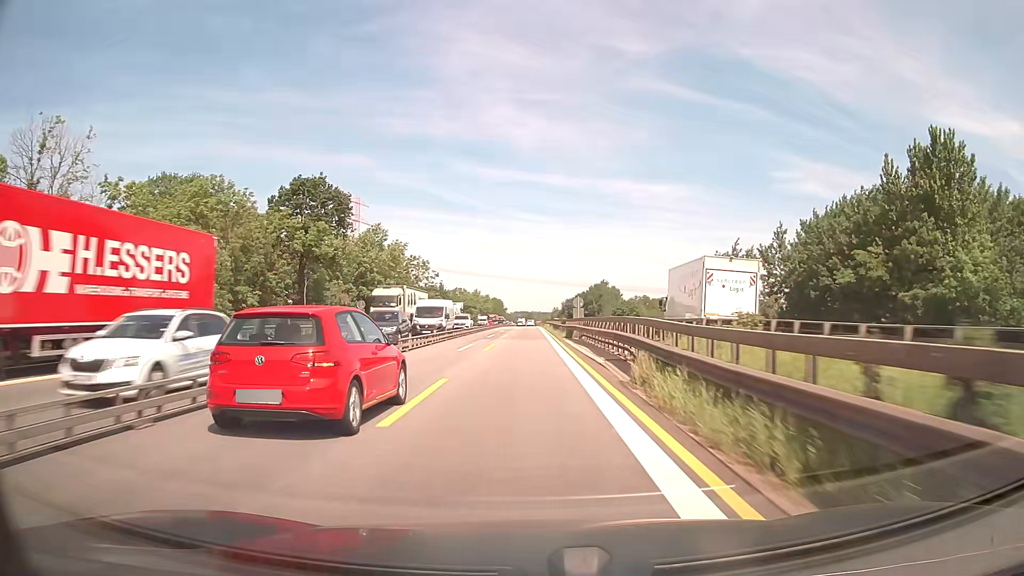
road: motorway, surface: asphalt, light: Day
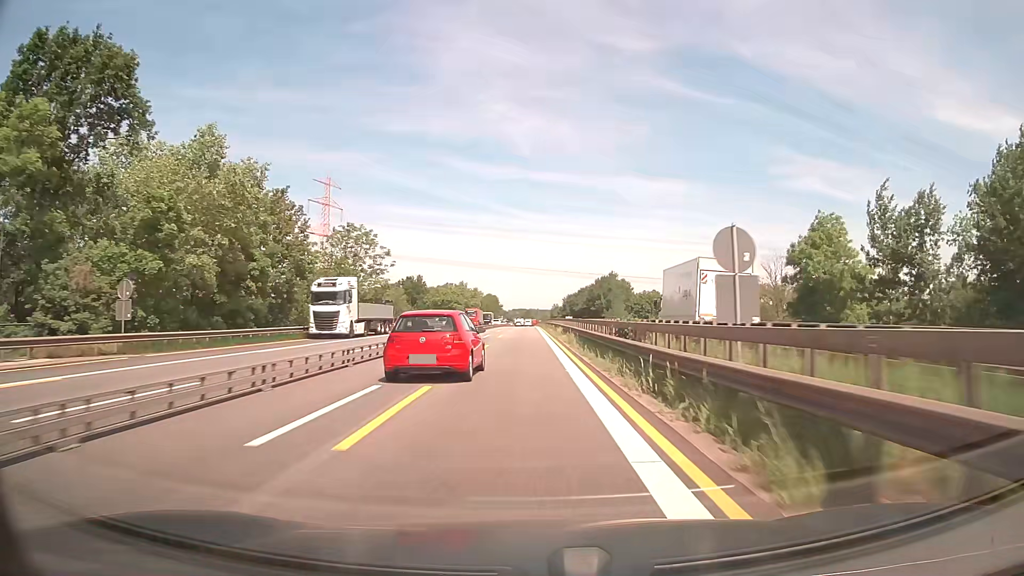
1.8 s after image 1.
(+0.1, +37.7) m; 0°
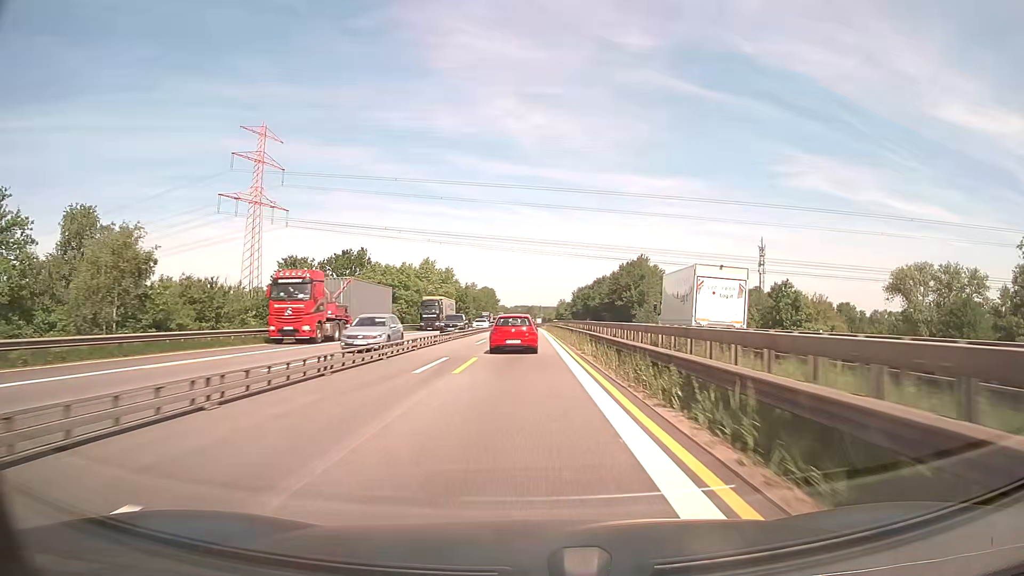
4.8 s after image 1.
(-0.2, +62.8) m; 0°
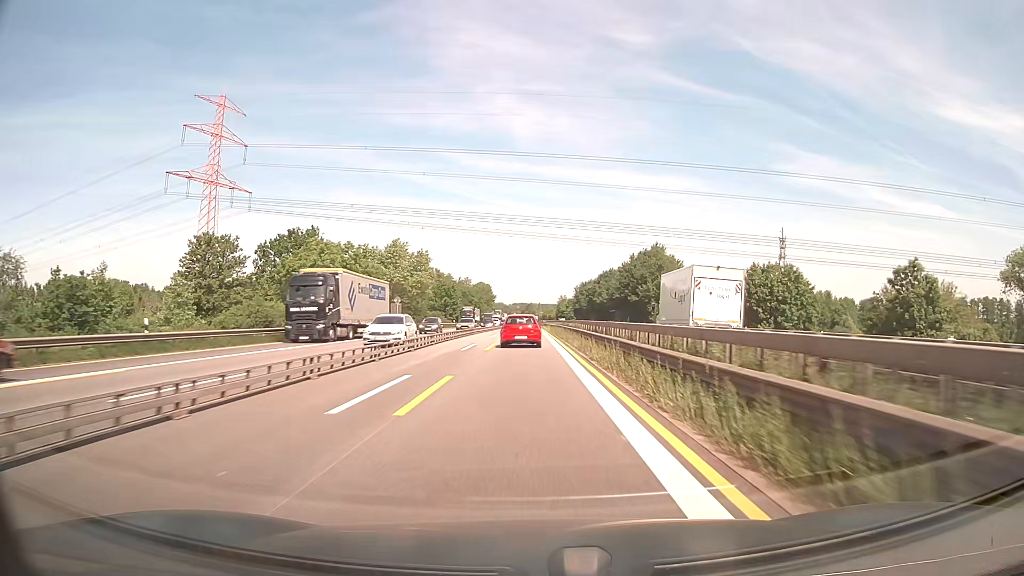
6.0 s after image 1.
(0.0, +25.2) m; 0°
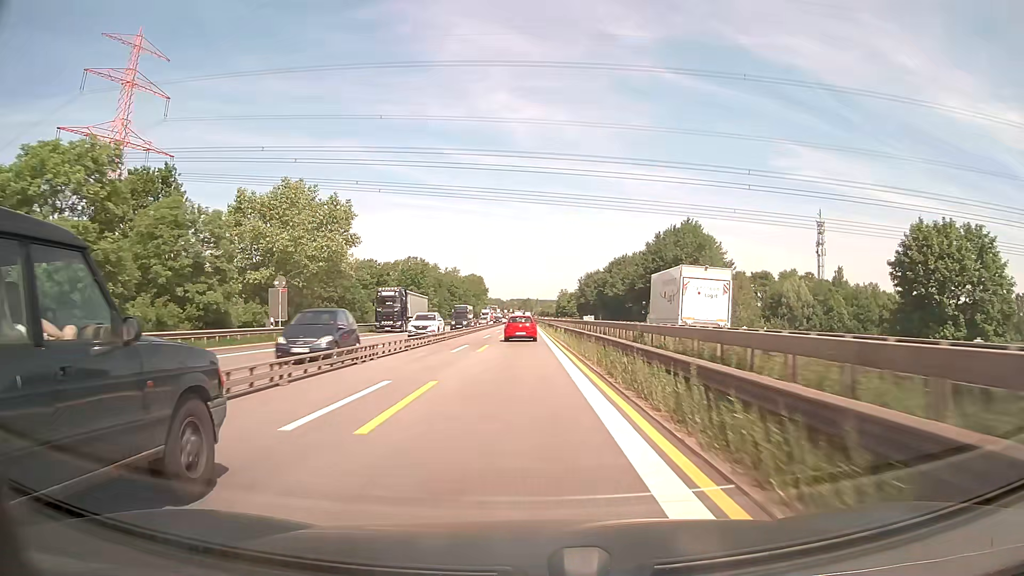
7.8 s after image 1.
(+0.1, +37.6) m; 0°
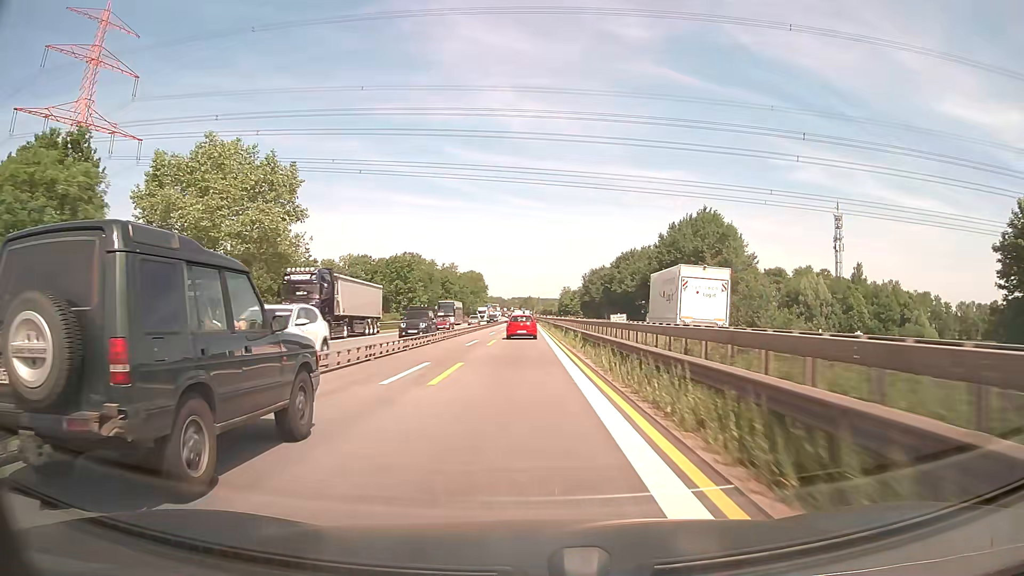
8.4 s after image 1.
(0.0, +12.6) m; 0°
(0, +10) (0, +20) (0, +30) (0, +40) (0, +50) (0, +60) (0, +70) (0, +80) (0, +90) (0, +100) m
